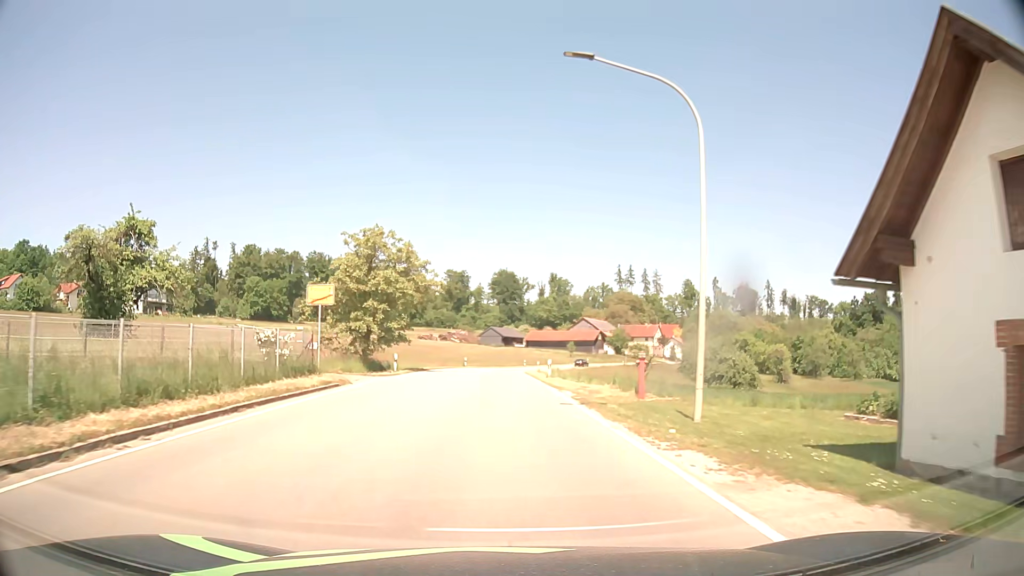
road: tertiary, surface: asphalt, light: Day
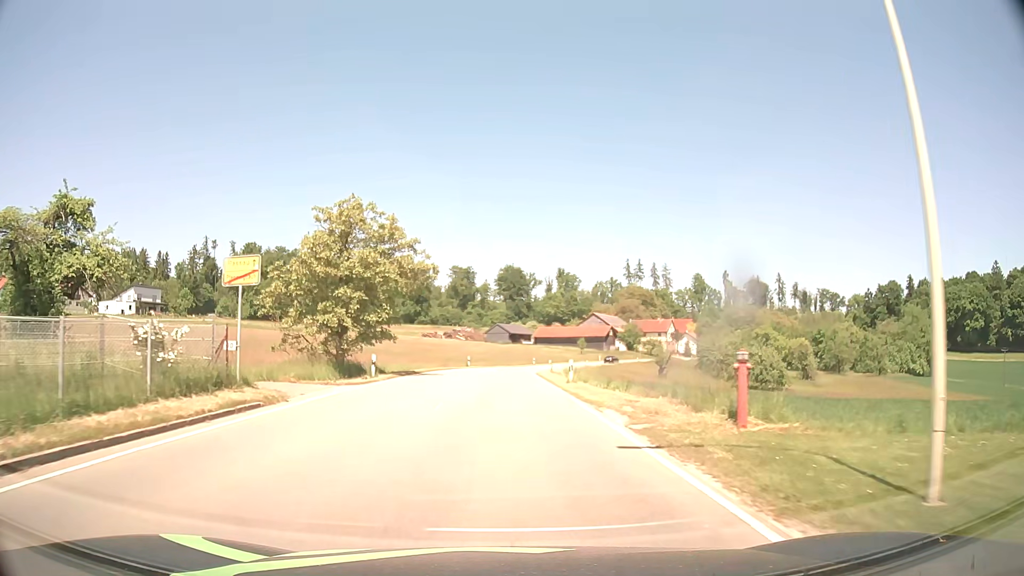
(0.0, +7.7) m; -1°
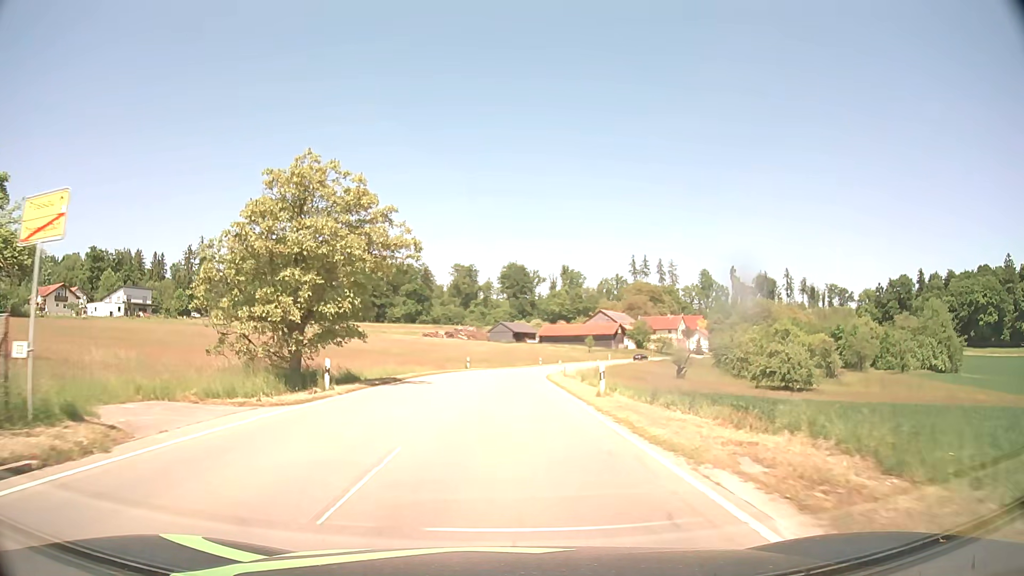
(0.0, +7.7) m; 0°
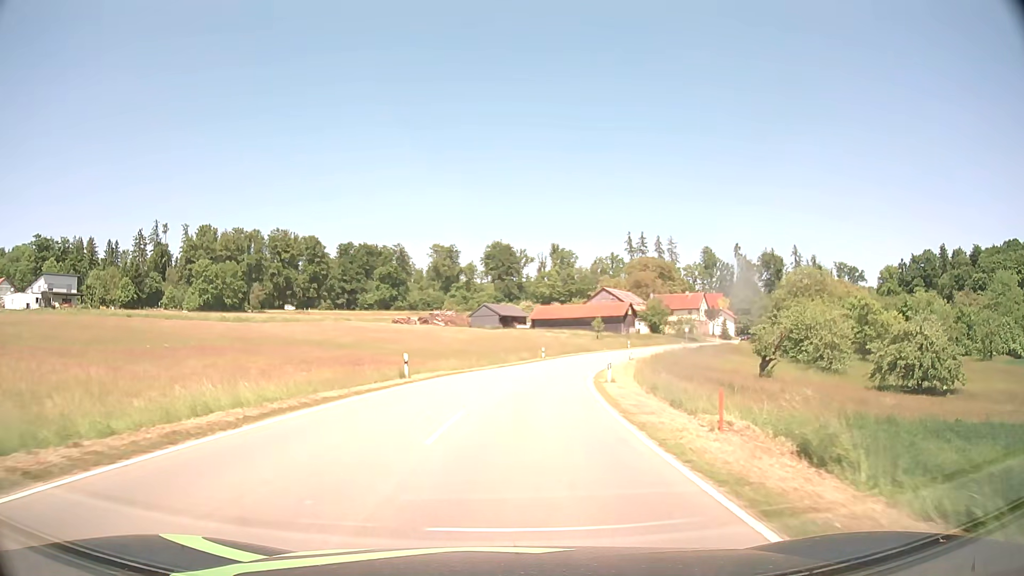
(+0.1, +32.0) m; +1°
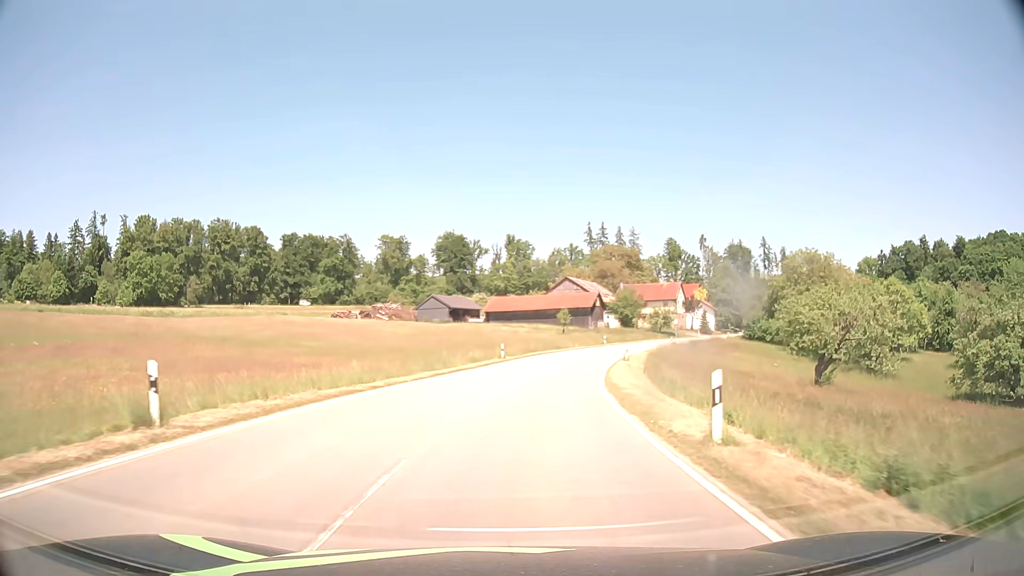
(+0.5, +17.4) m; +4°
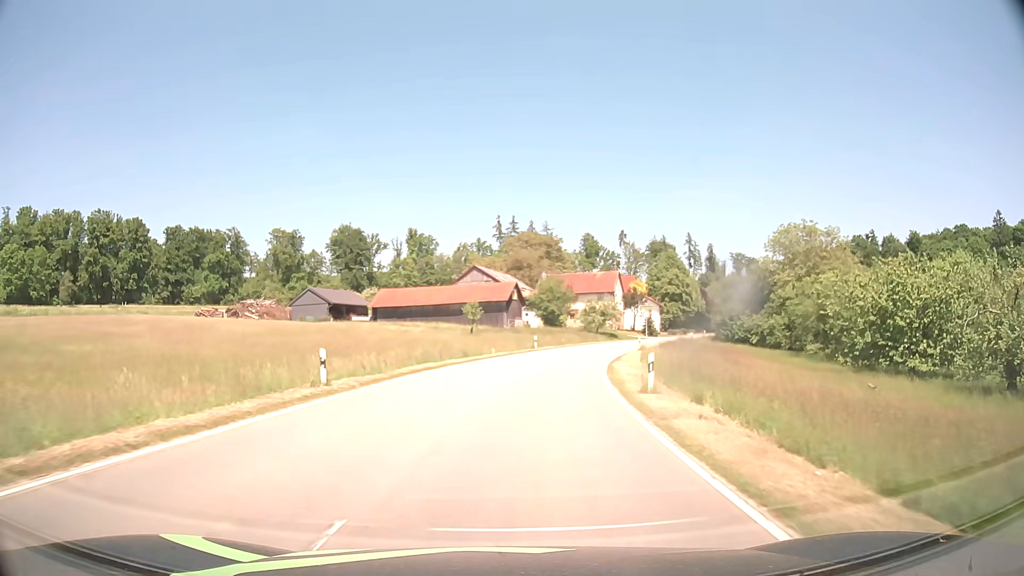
(+1.9, +26.9) m; +8°
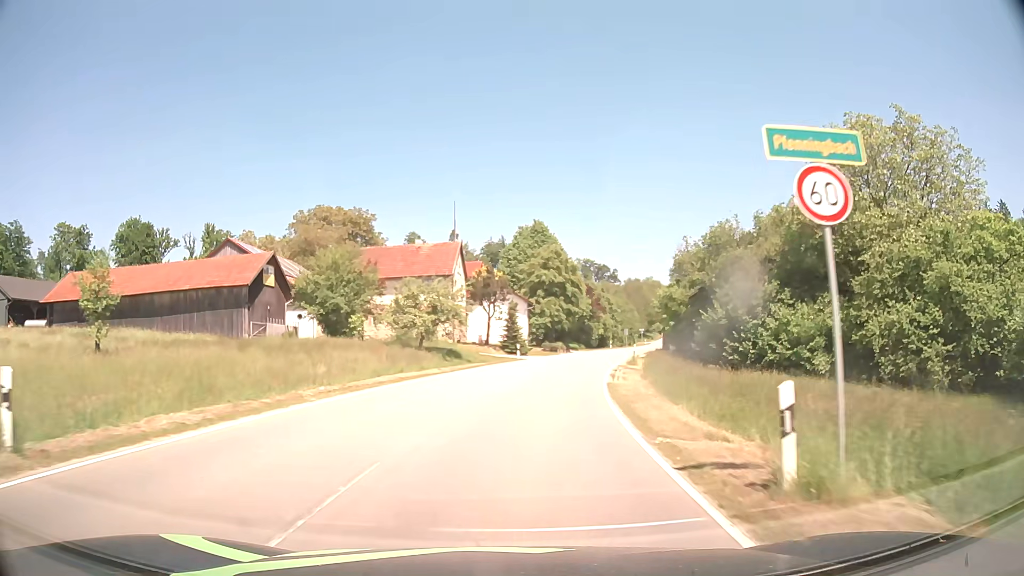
(+5.7, +44.7) m; +15°
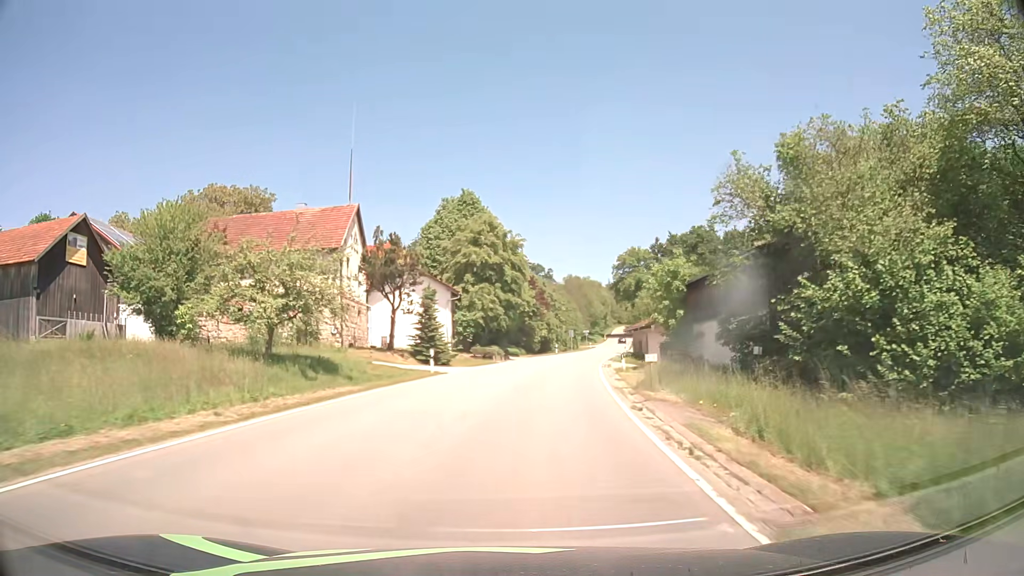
(+0.9, +18.0) m; +5°
(0, +10) (+1, +20) (+2, +30) (+4, +40) (+6, +50) (+8, +59) (+10, +69) (+12, +79) (+14, +89) (+16, +99) m
